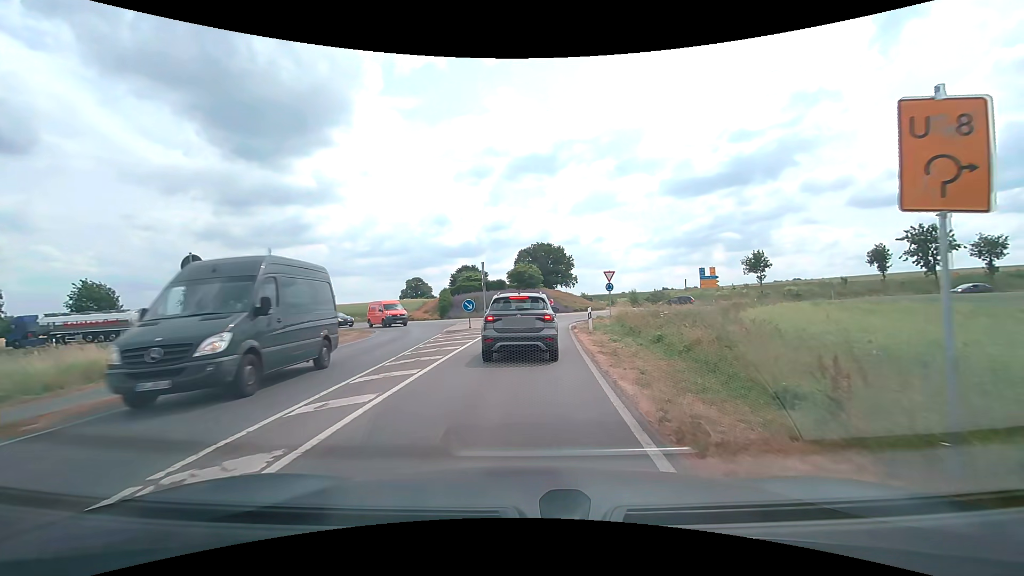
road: secondary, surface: asphalt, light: Day
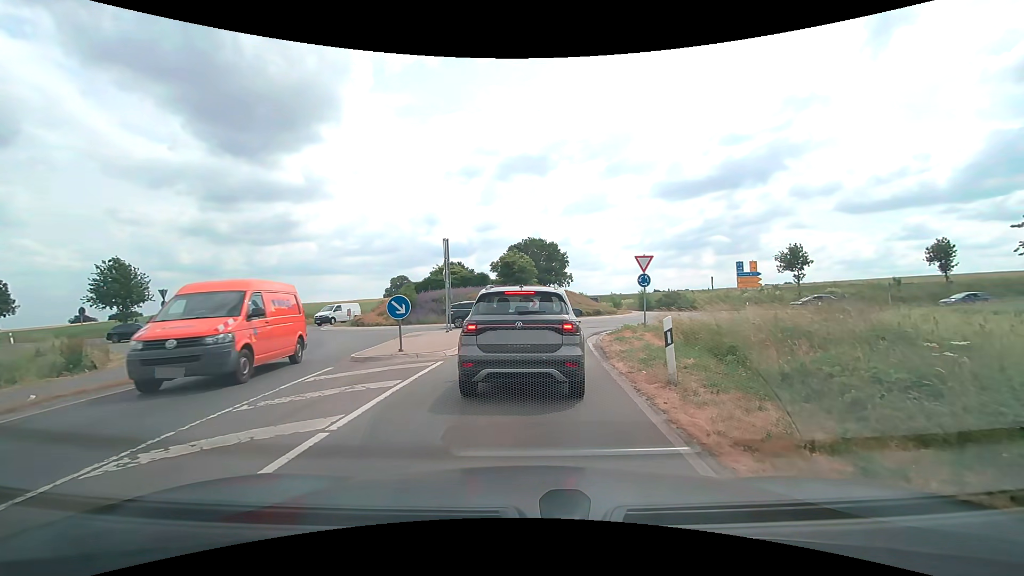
(+0.1, +11.8) m; +1°
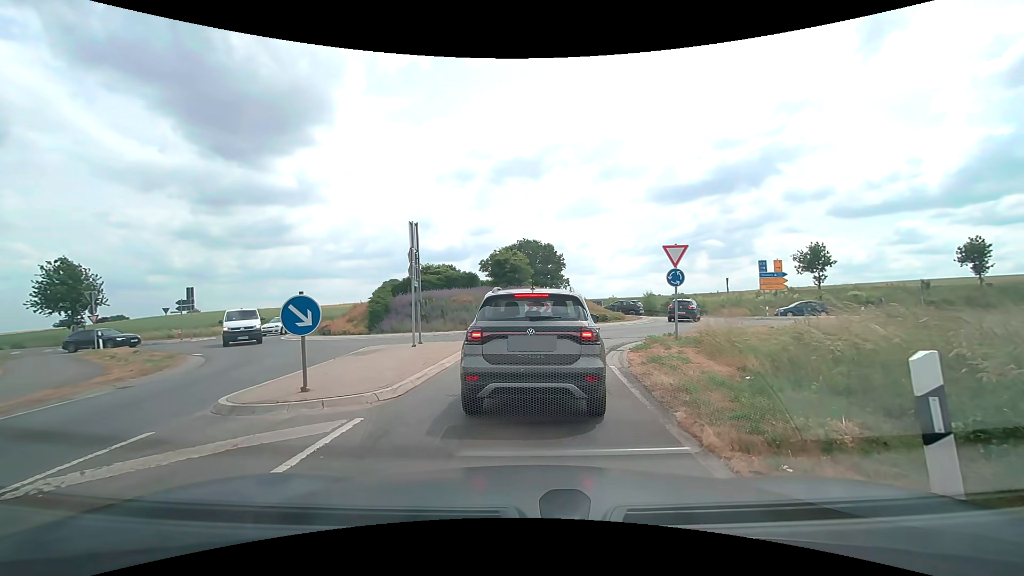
(0.0, +5.2) m; 0°
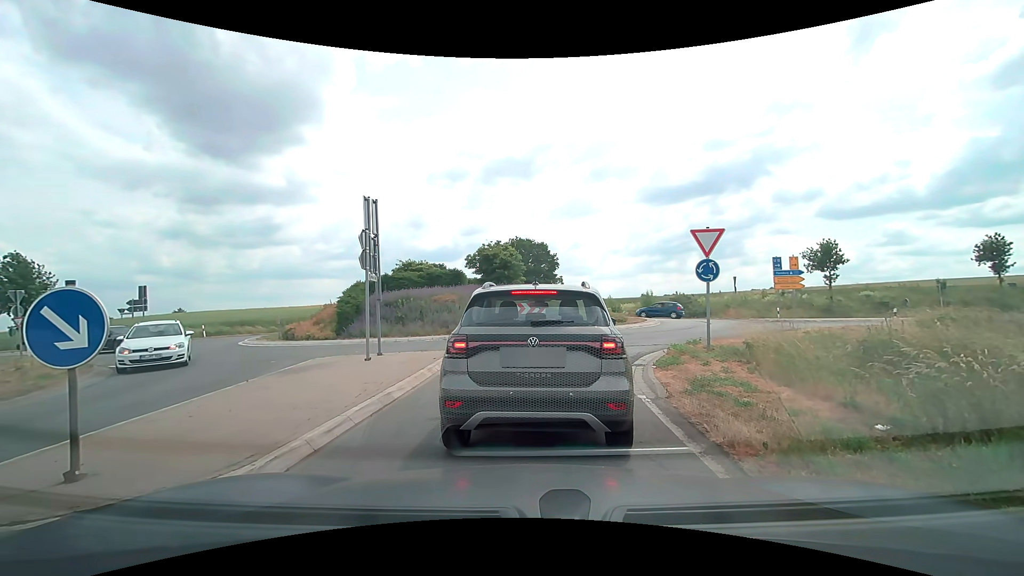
(+0.1, +3.6) m; +1°
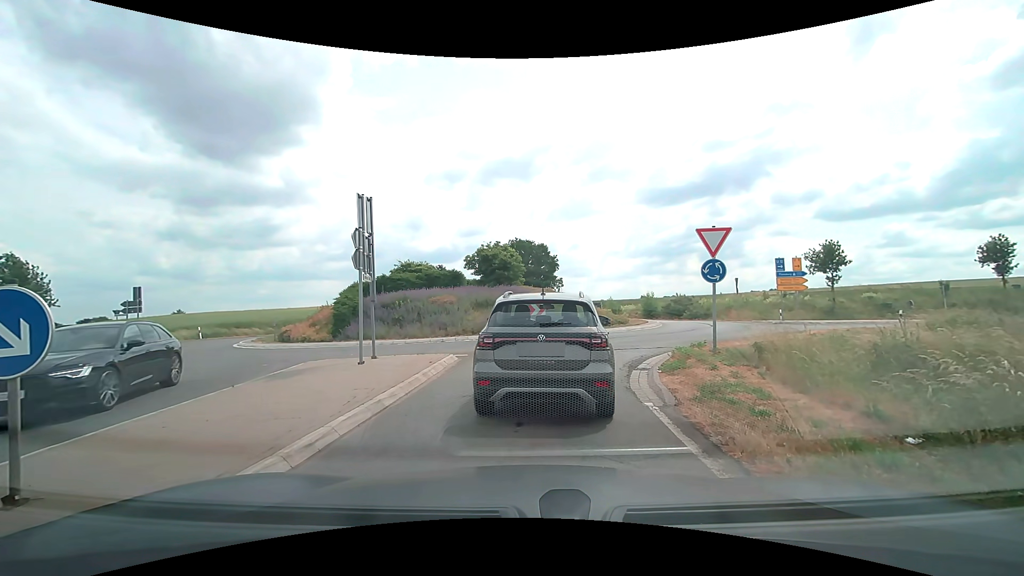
(0.0, +0.5) m; 0°
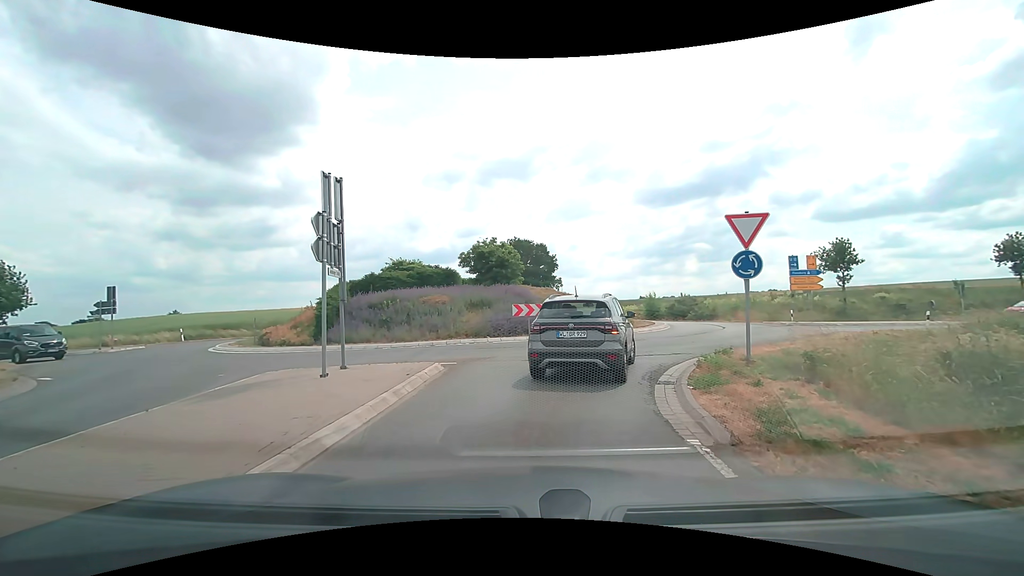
(0.0, +2.1) m; 0°
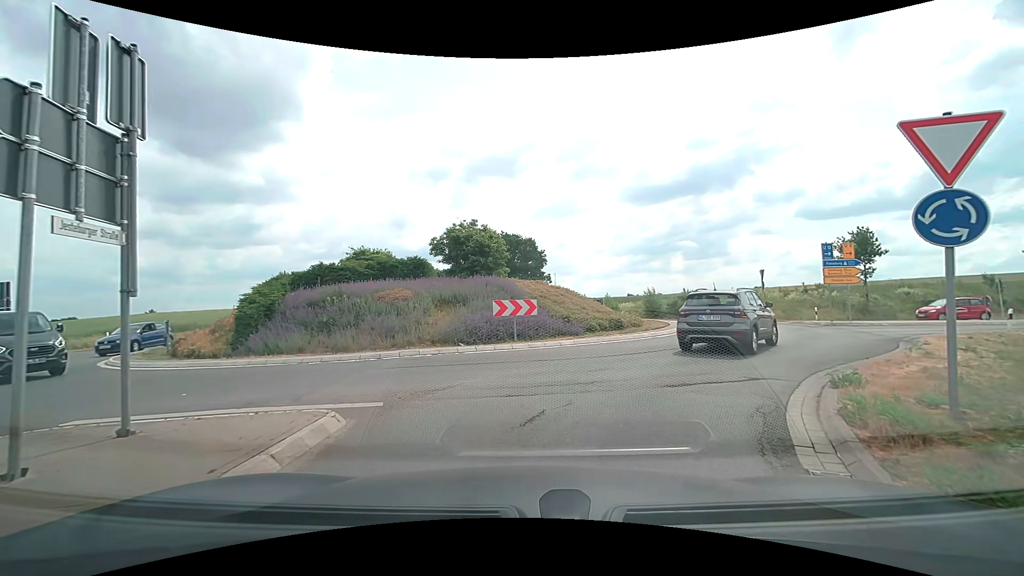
(0.0, +5.3) m; +1°
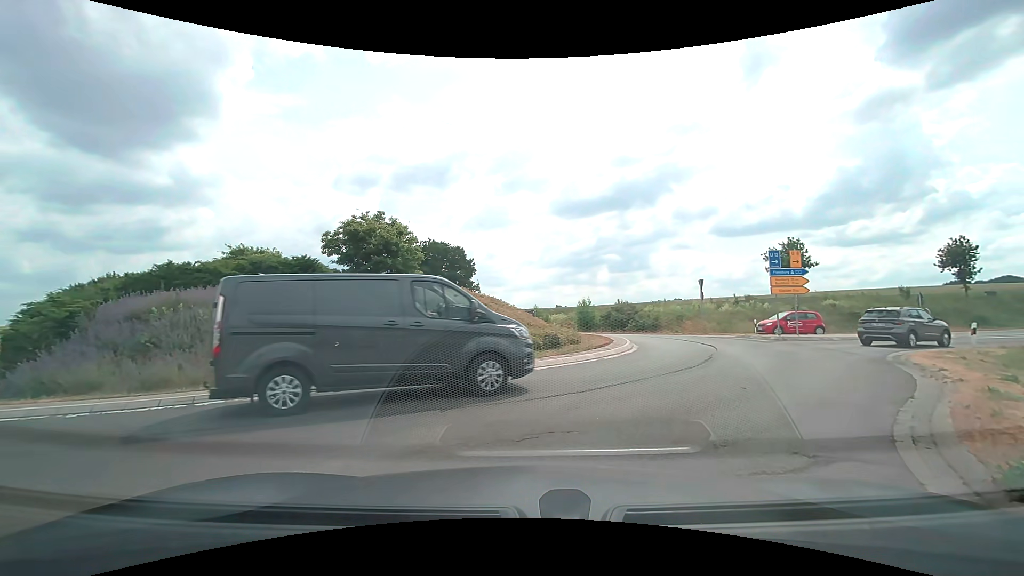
(+0.3, +4.2) m; +7°
(+3, +9) (+8, +18) (+8, +28) (+3, +37) (-5, +41) (-15, +40) (-23, +33) (-30, +26) (-39, +22) (-48, +19) m
